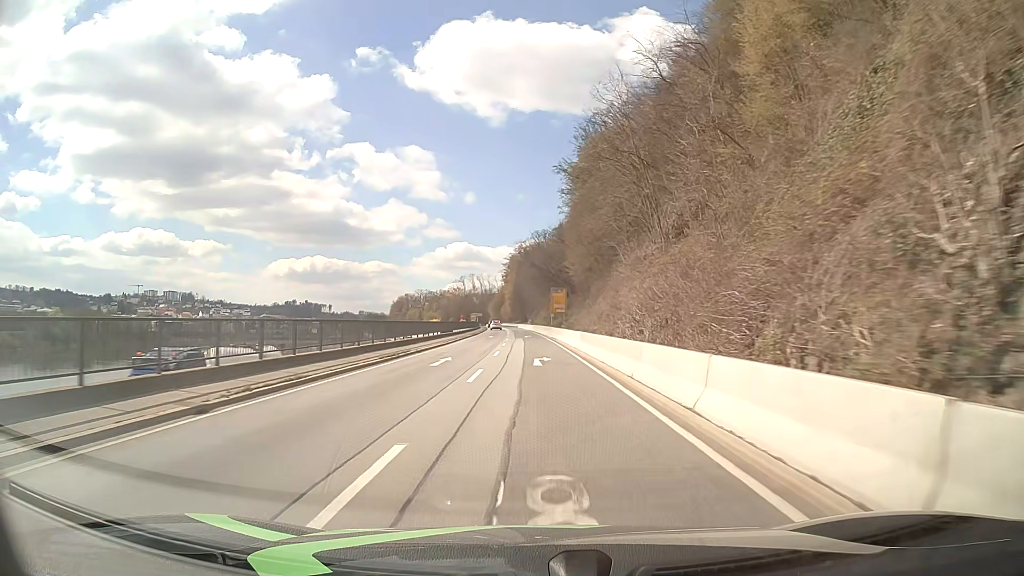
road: primary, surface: asphalt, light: Day
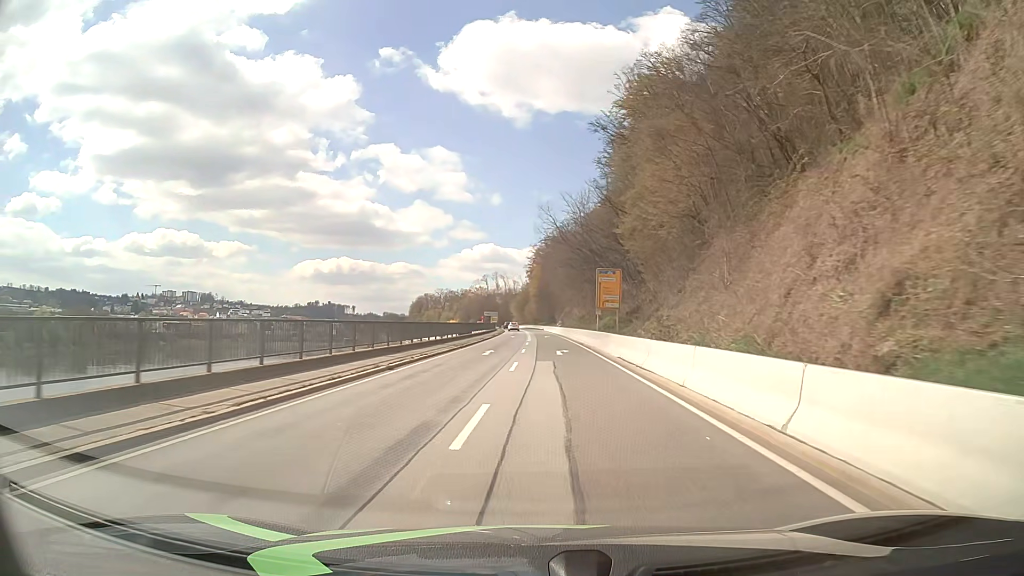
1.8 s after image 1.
(-0.5, +32.2) m; -2°
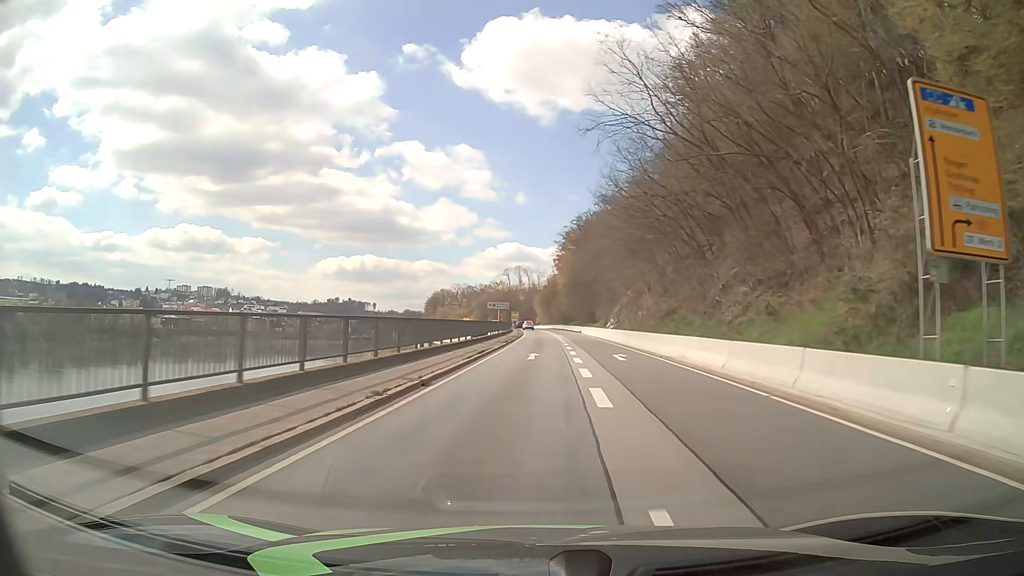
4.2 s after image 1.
(-1.1, +42.9) m; -2°
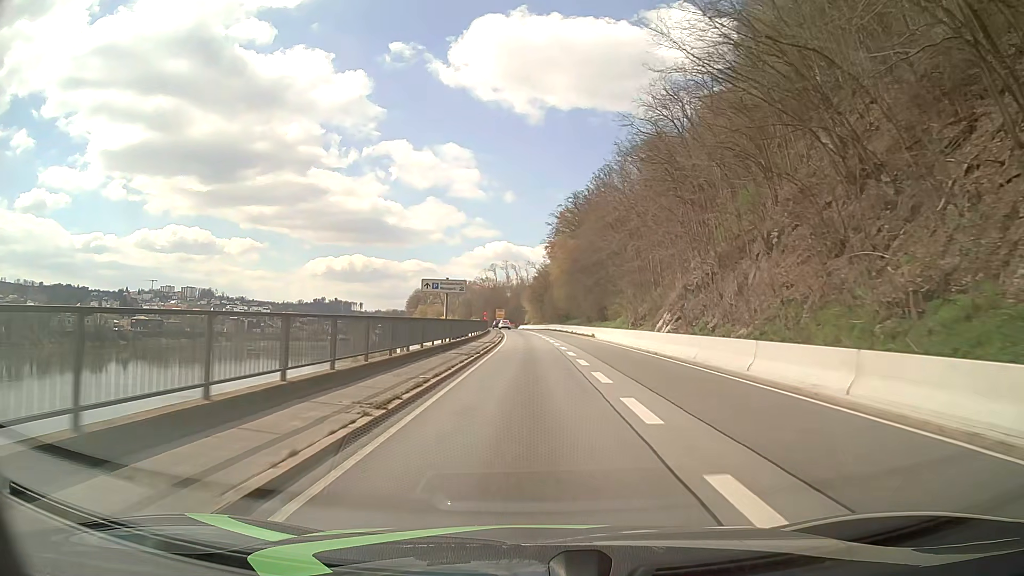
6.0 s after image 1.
(+0.3, +32.2) m; +1°
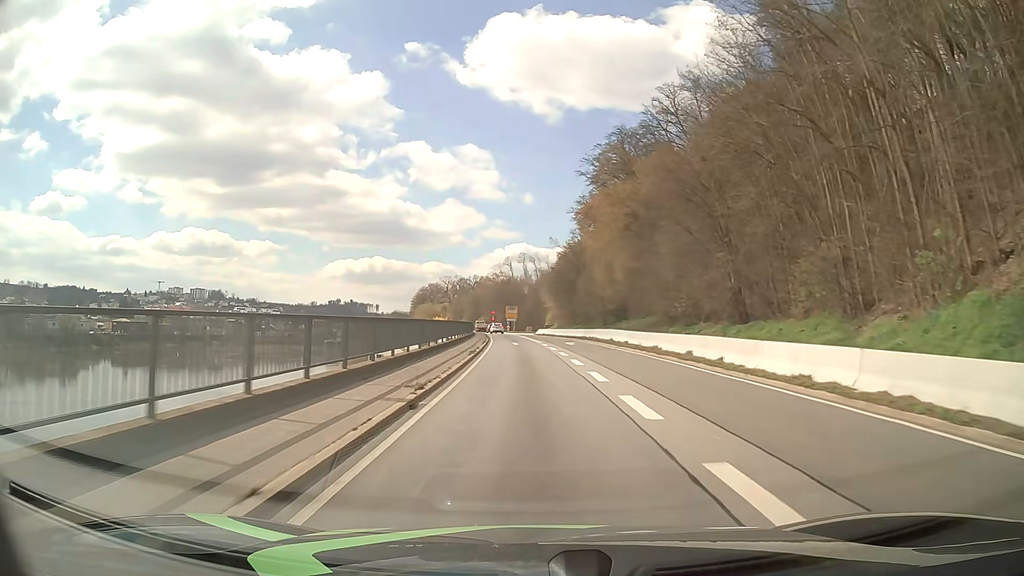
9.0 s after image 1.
(-0.6, +53.6) m; -1°
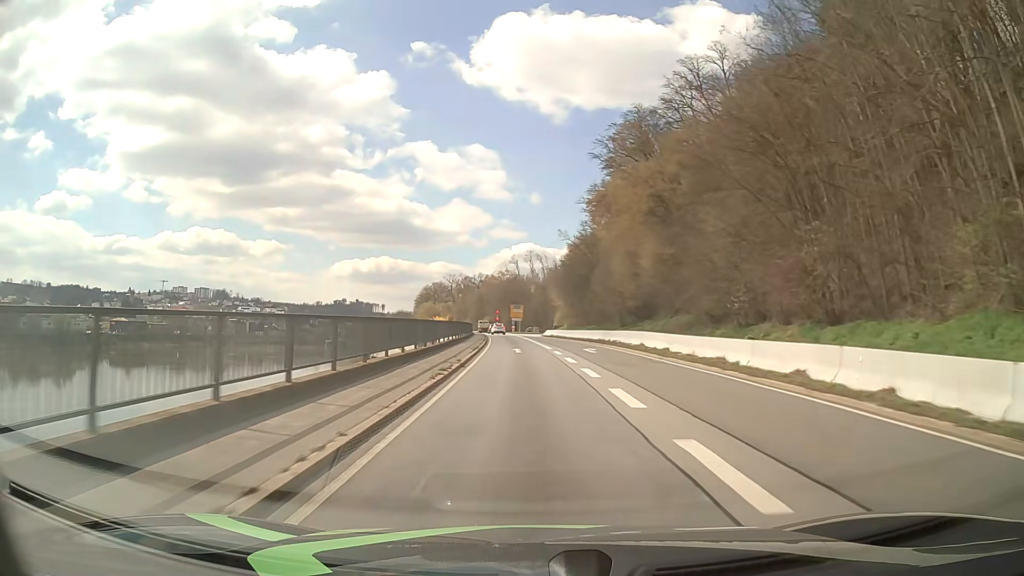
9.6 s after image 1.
(-0.1, +10.7) m; -1°
